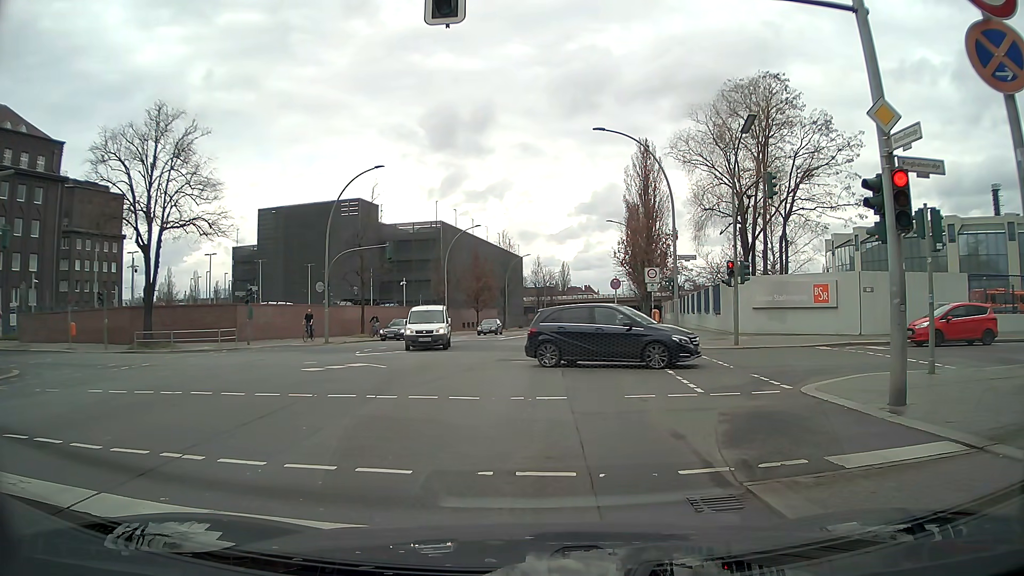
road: secondary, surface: asphalt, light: Day
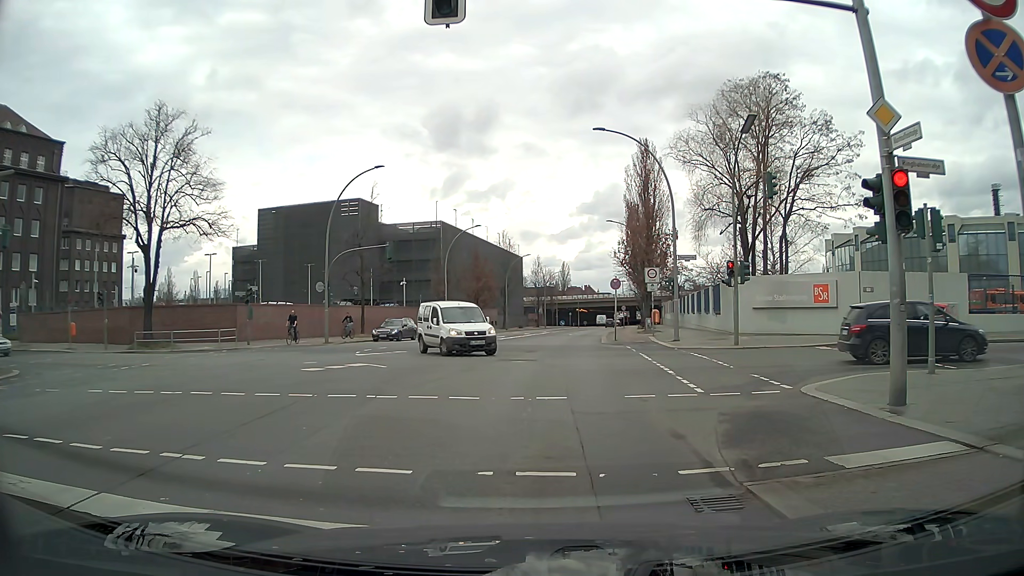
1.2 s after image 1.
(0.0, 0.0) m; 0°
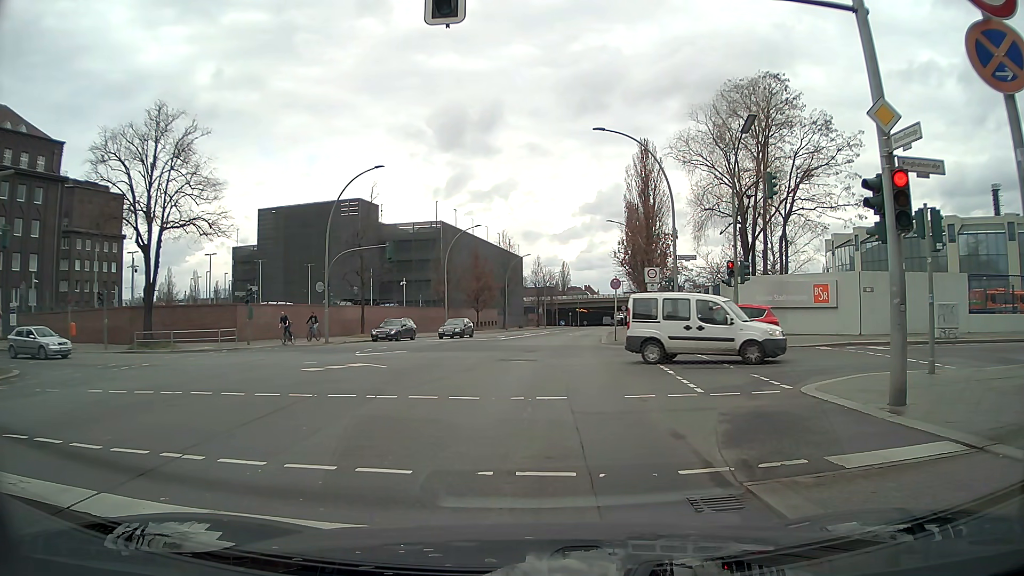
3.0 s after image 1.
(0.0, 0.0) m; 0°
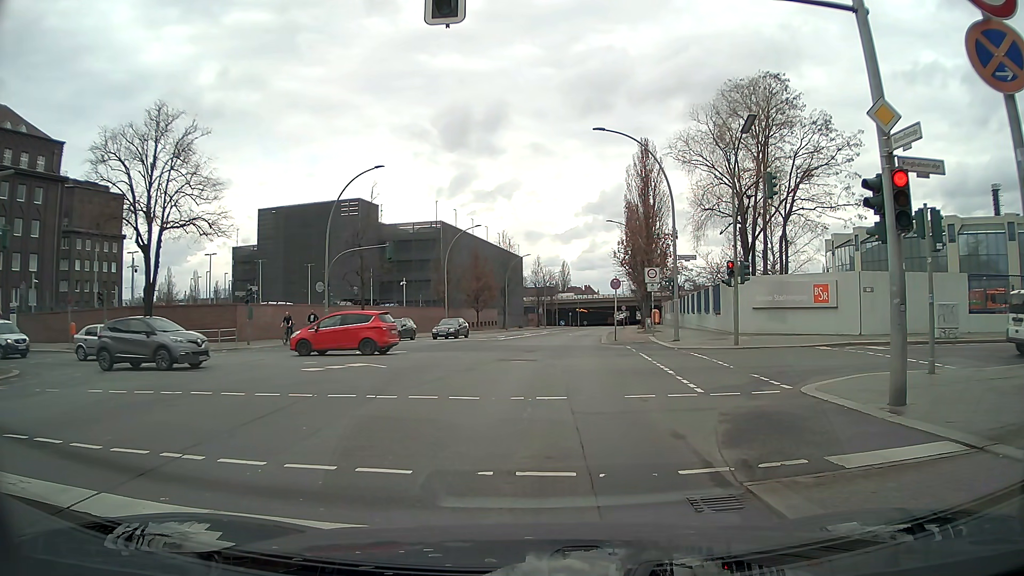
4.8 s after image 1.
(0.0, 0.0) m; 0°
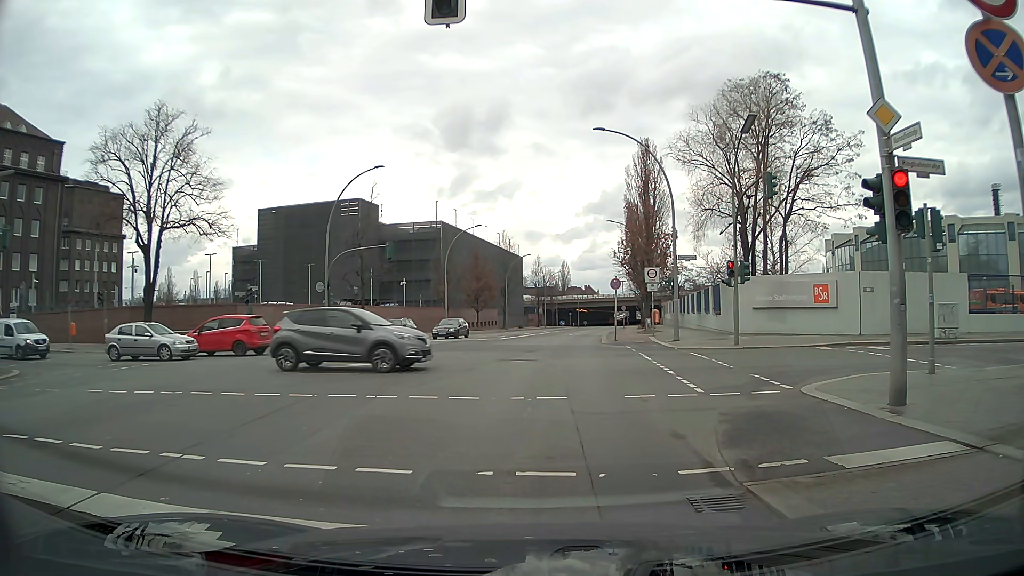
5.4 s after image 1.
(0.0, 0.0) m; 0°
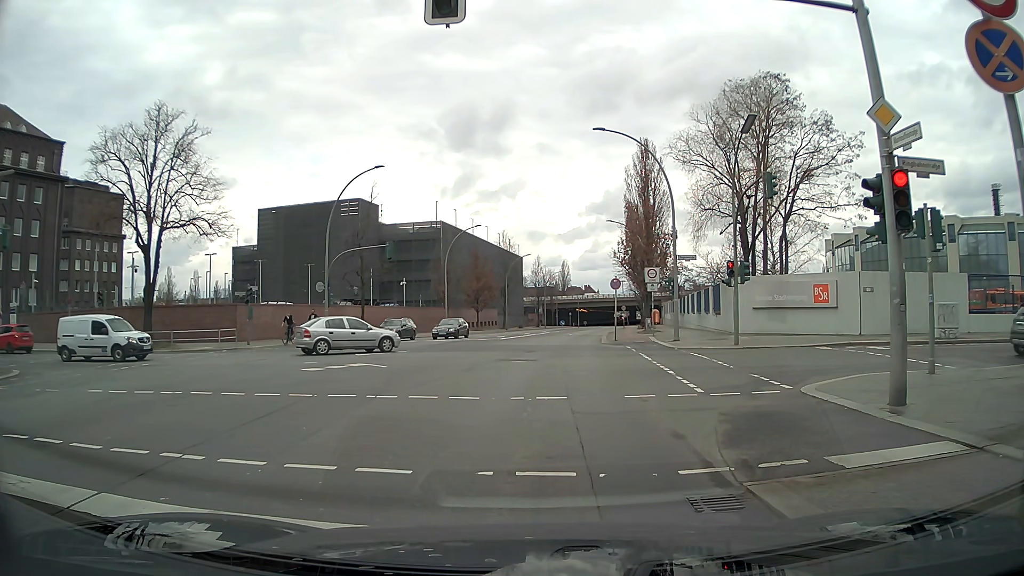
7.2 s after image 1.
(0.0, 0.0) m; 0°
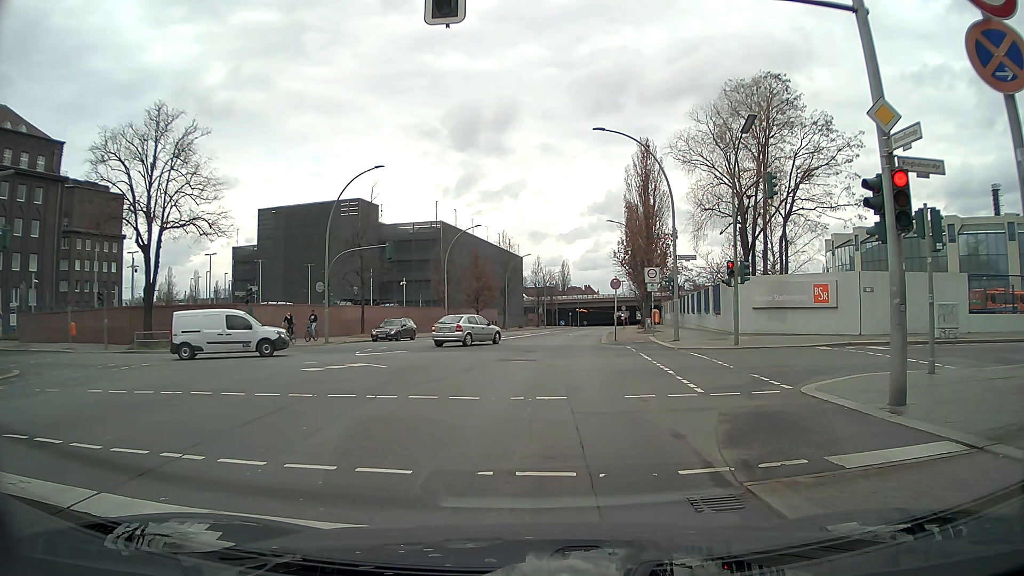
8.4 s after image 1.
(0.0, 0.0) m; 0°
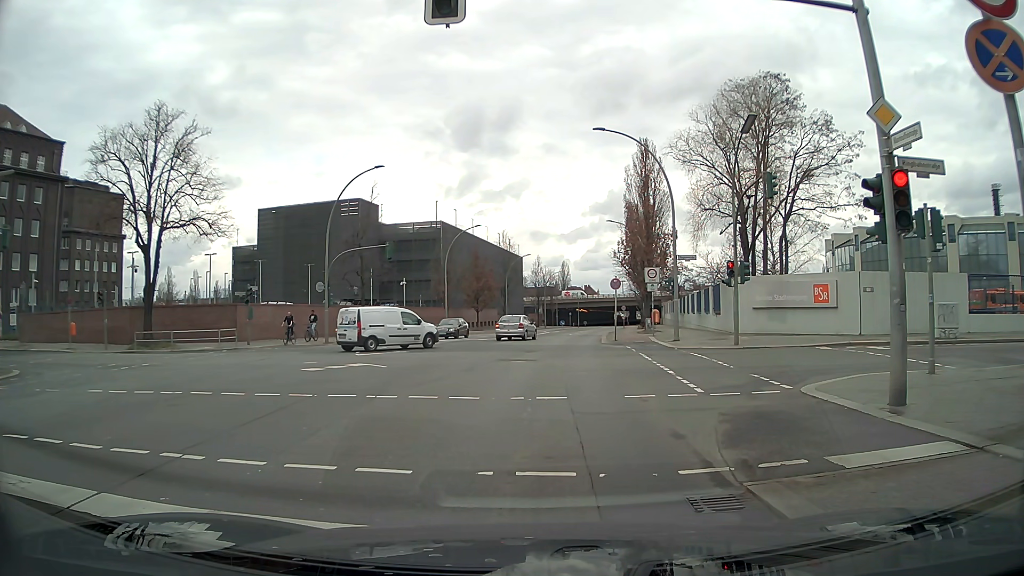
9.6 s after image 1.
(0.0, 0.0) m; 0°
